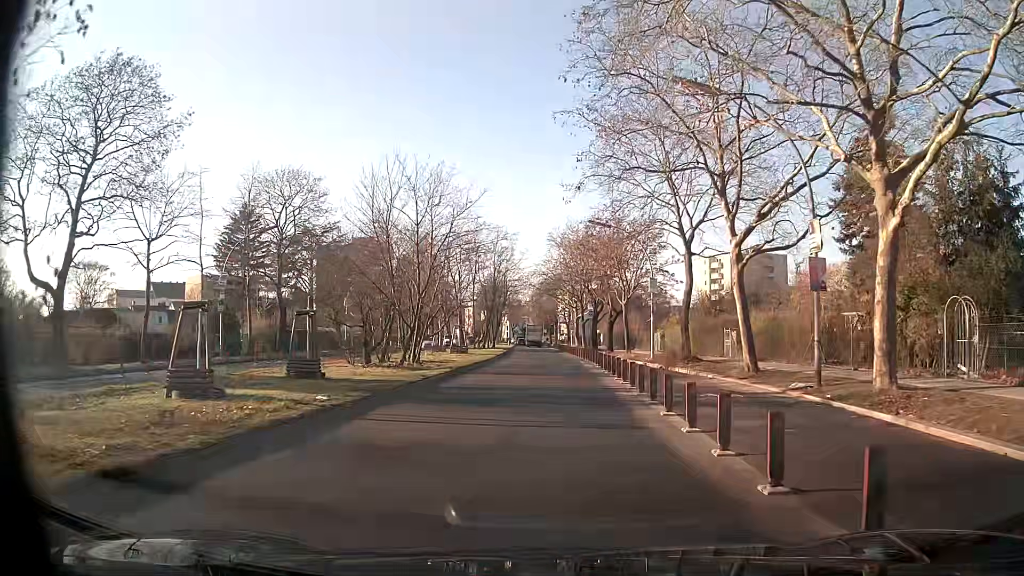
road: secondary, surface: asphalt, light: Day
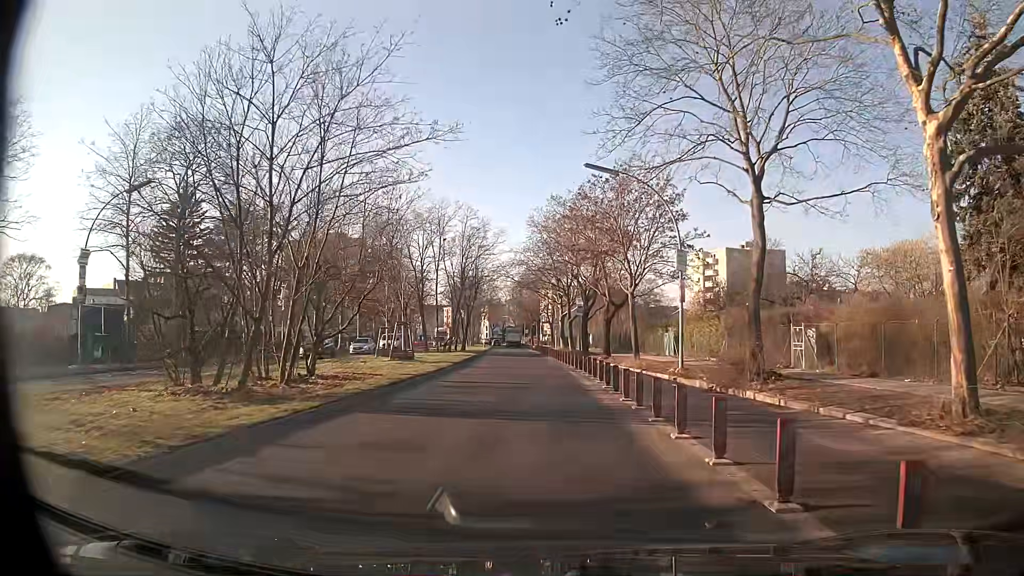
(+0.1, +12.9) m; 0°
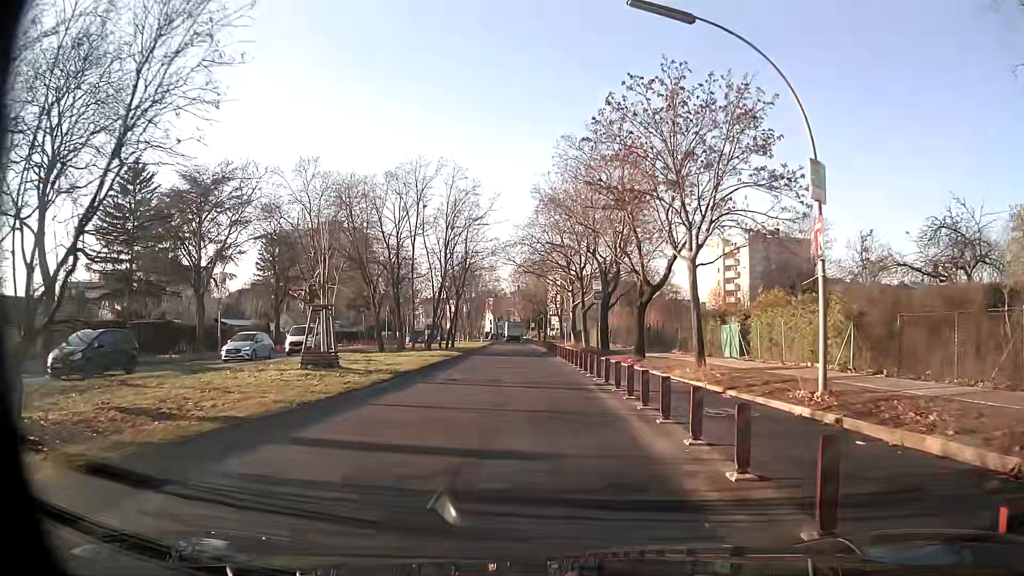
(+0.2, +13.1) m; +1°
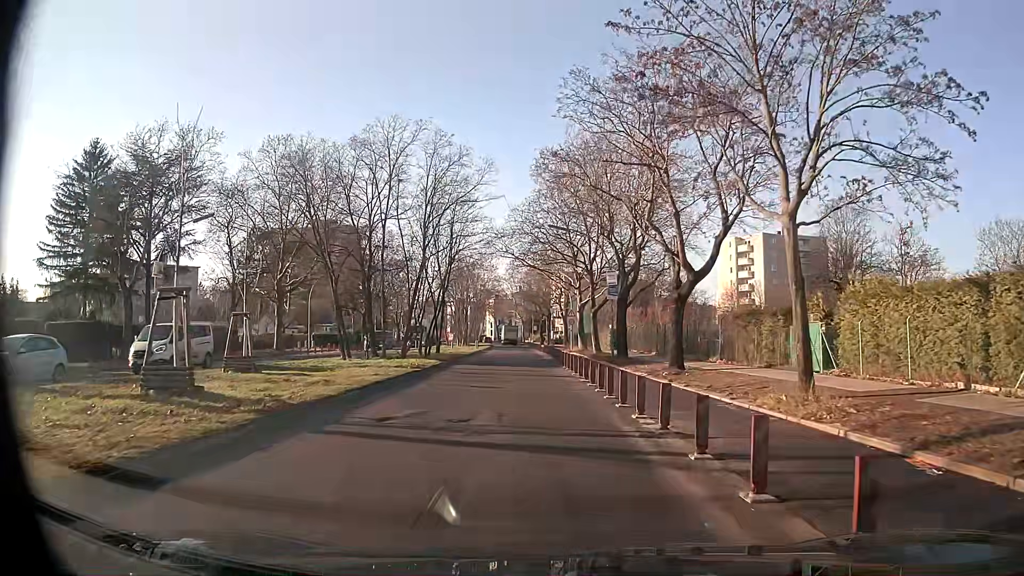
(-0.2, +8.8) m; -1°
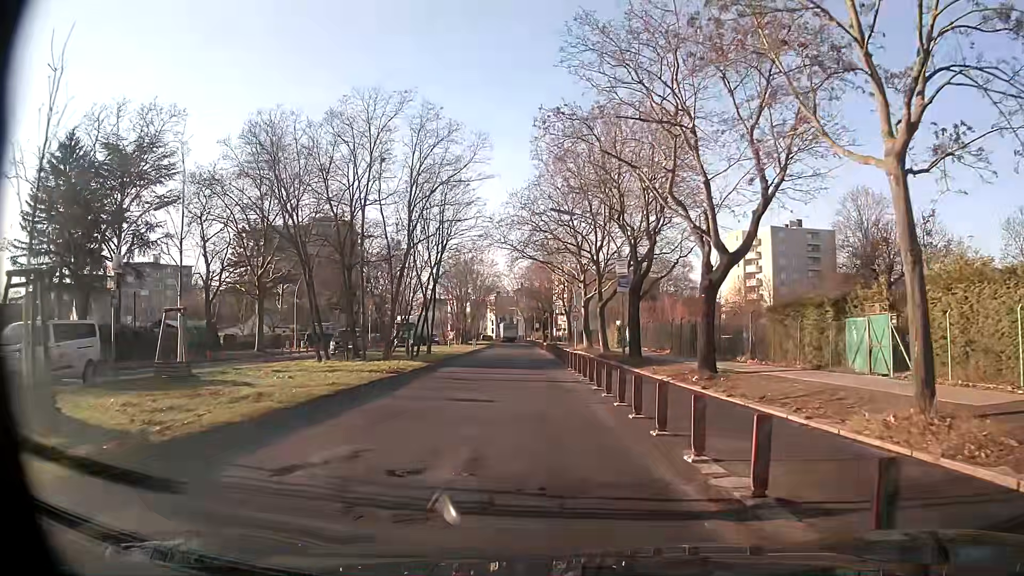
(0.0, +4.4) m; 0°
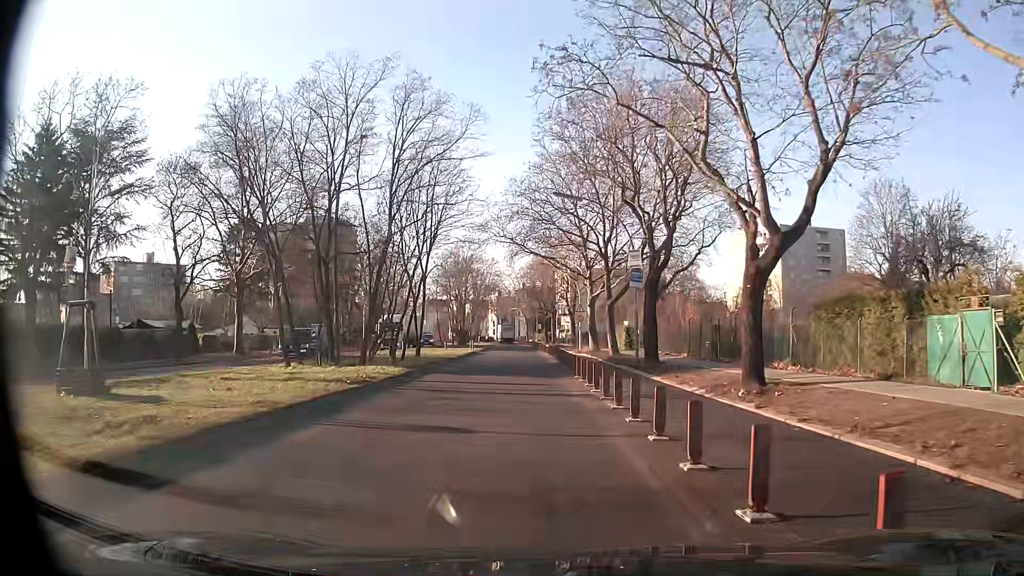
(0.0, +4.3) m; 0°
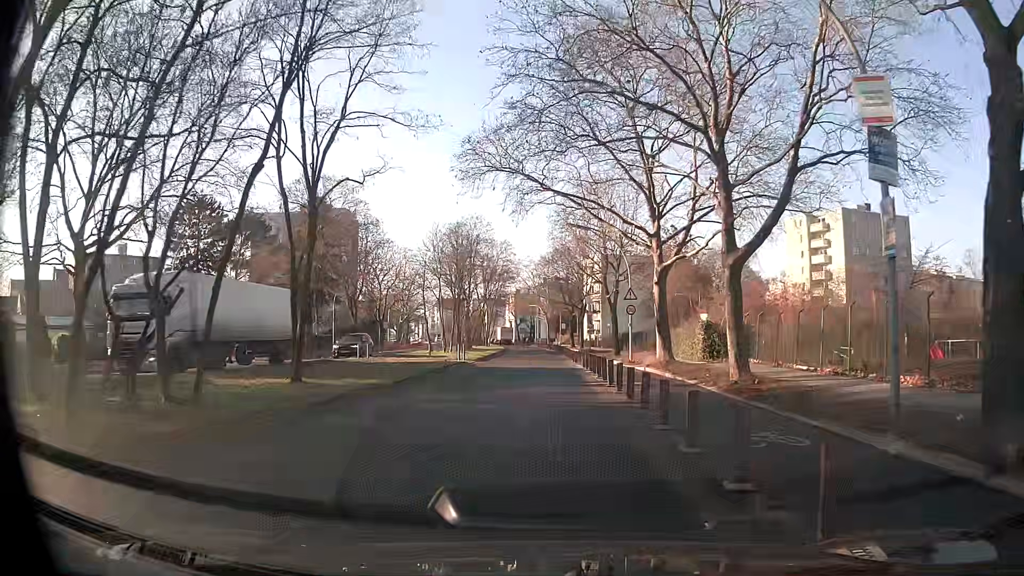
(-0.6, +21.4) m; -2°
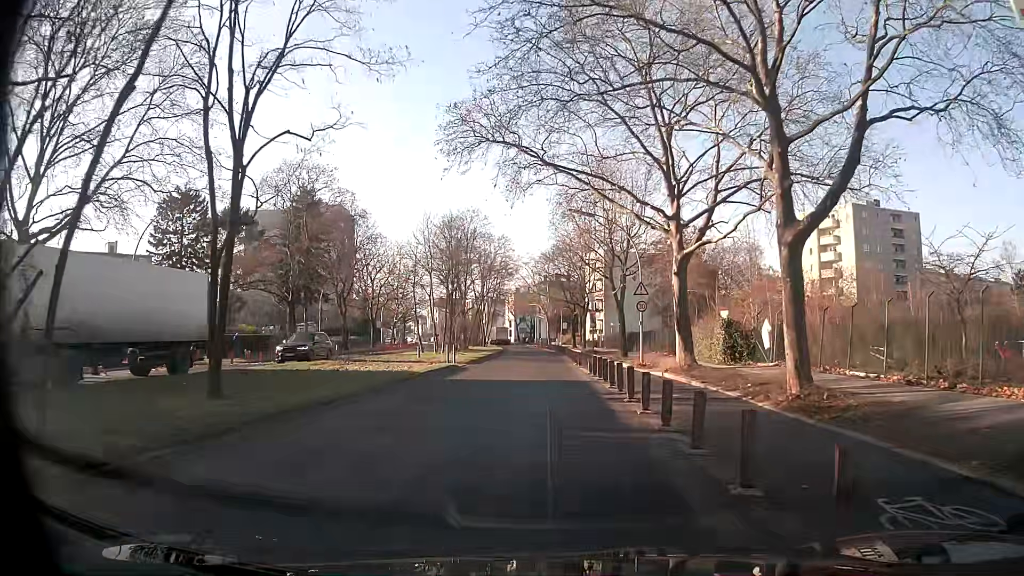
(0.0, +4.3) m; 0°
